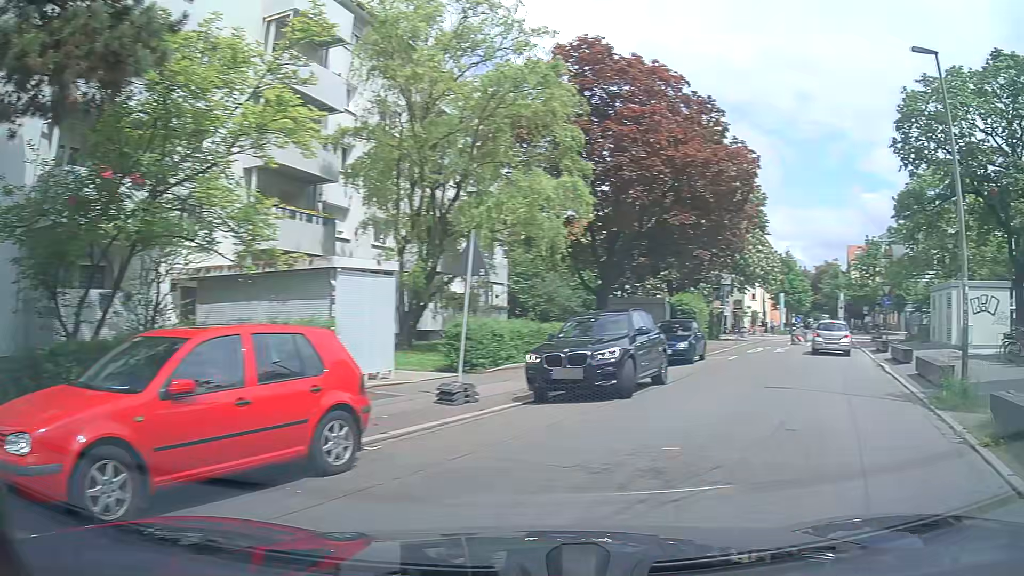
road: residential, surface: asphalt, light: Day
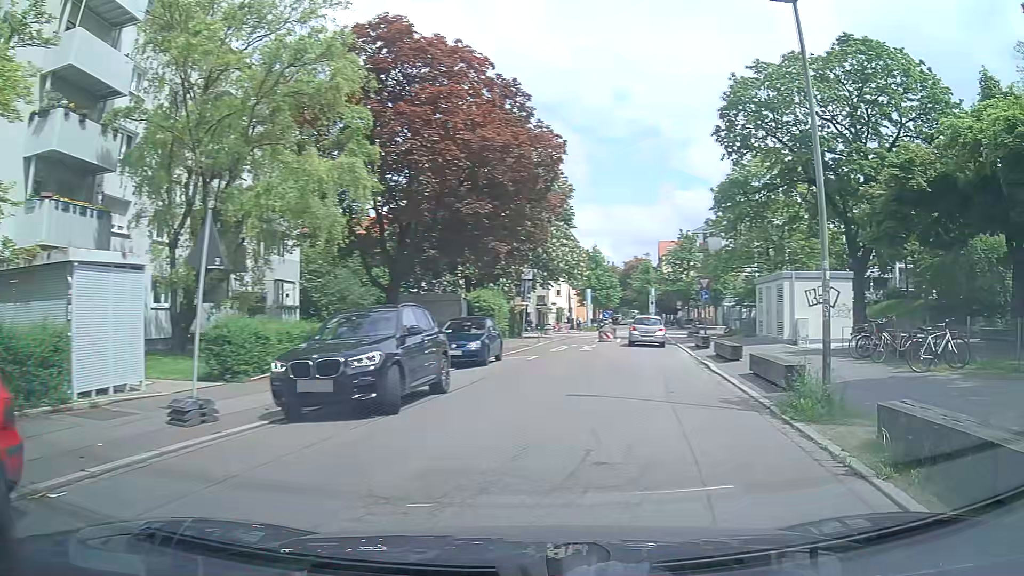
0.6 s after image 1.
(+0.4, +2.4) m; +16°
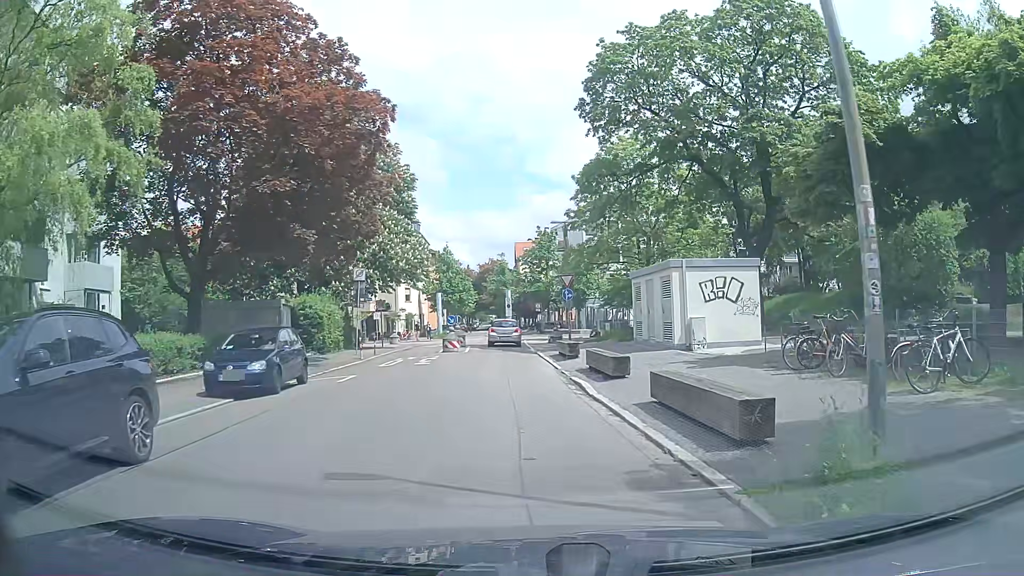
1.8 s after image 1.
(+0.7, +5.9) m; +9°
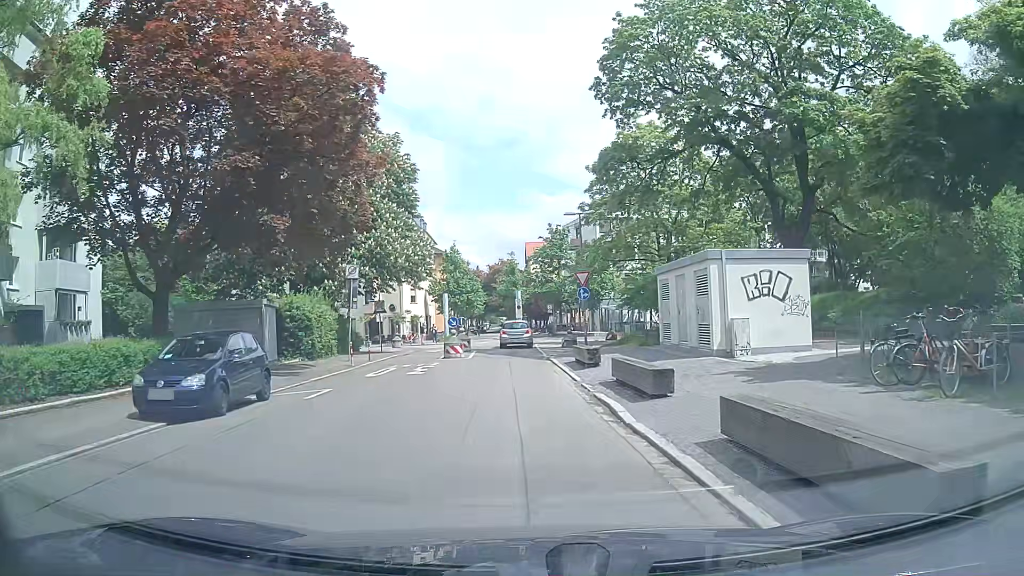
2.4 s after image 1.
(0.0, +3.5) m; +1°
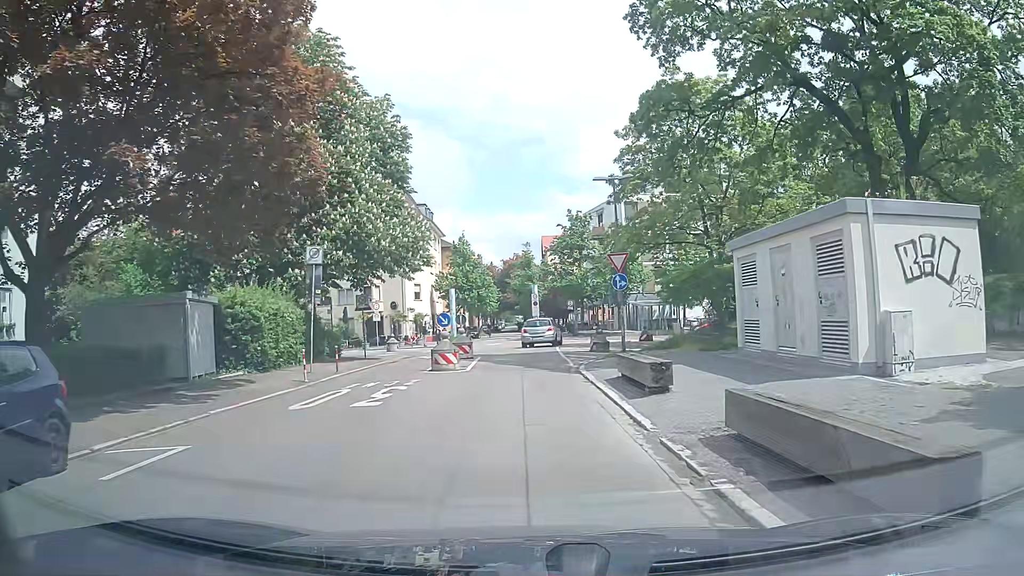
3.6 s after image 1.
(-0.3, +7.7) m; -1°
